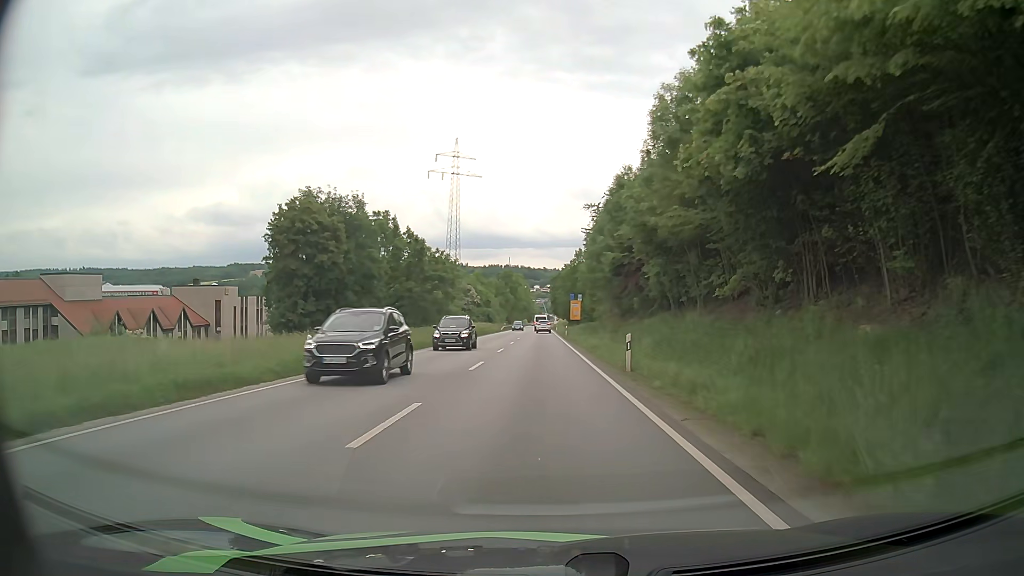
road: primary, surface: asphalt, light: Day
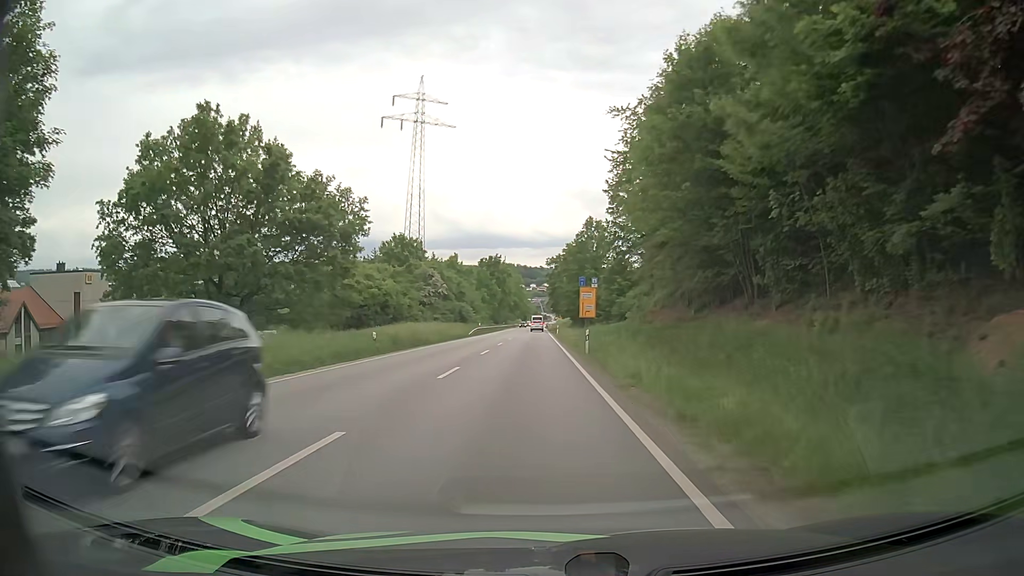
(0.0, +39.2) m; 0°
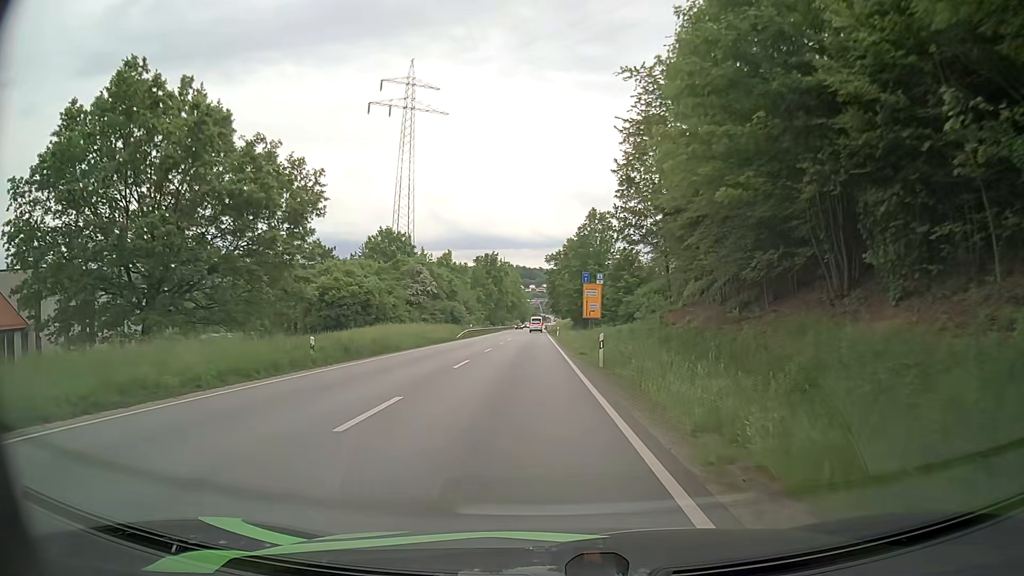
(0.0, +7.9) m; 0°
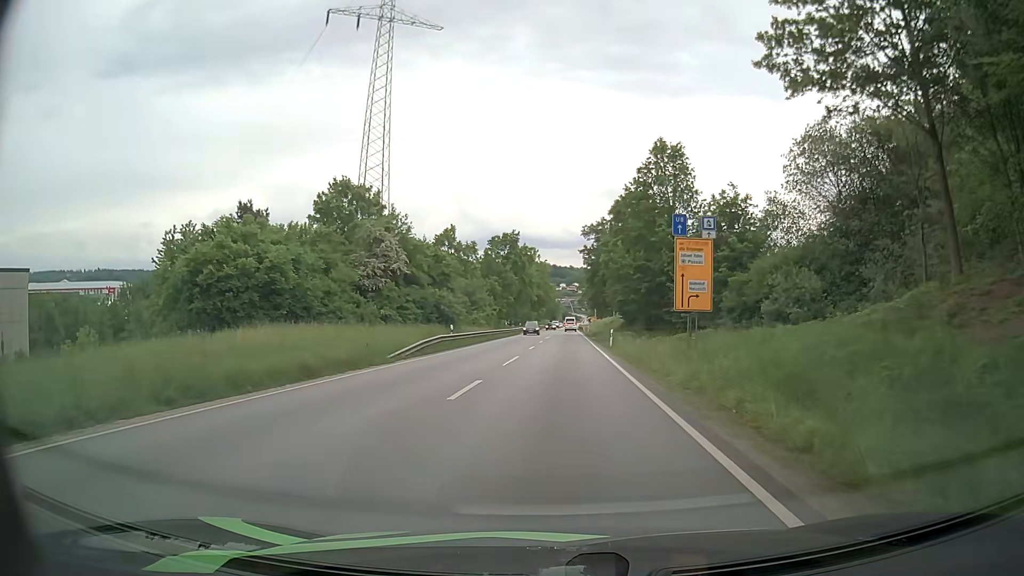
(-0.7, +32.3) m; -2°
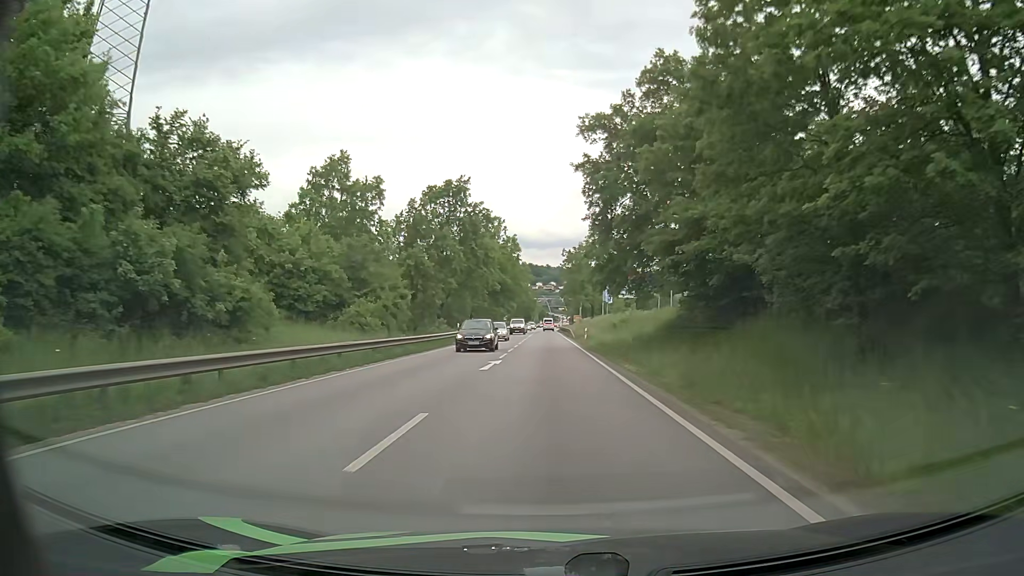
(+0.8, +41.8) m; +2°
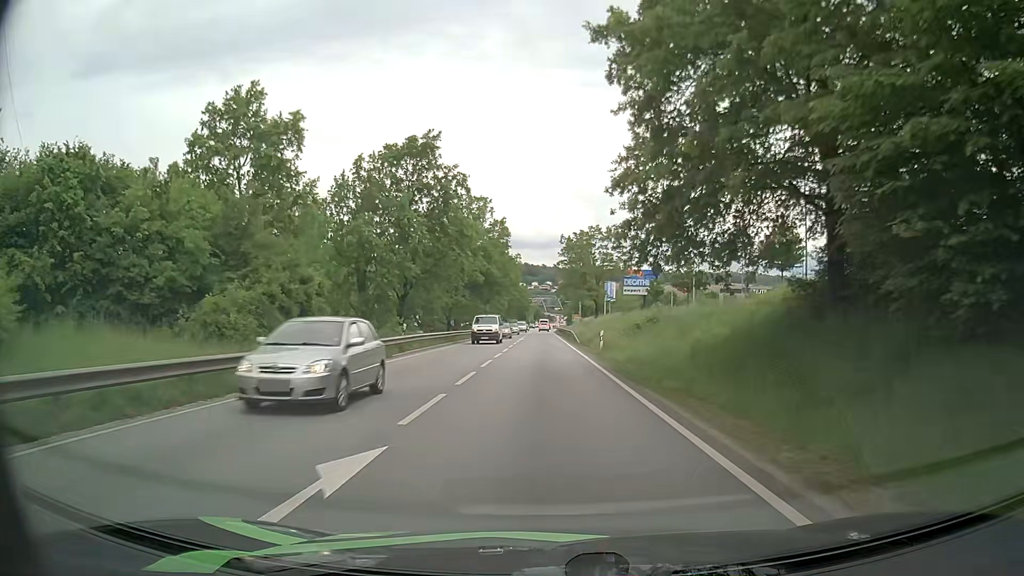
(0.0, +17.0) m; 0°
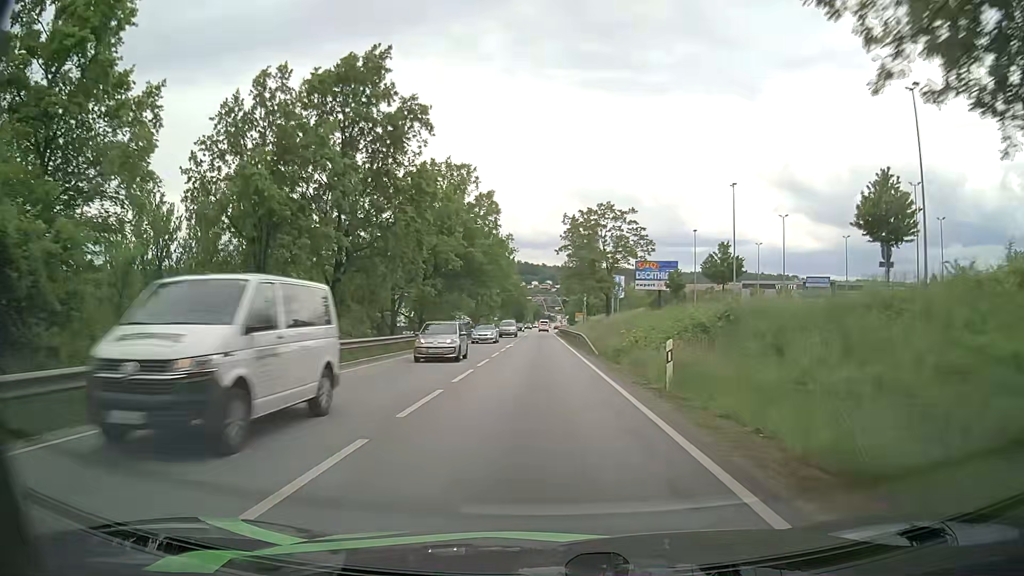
(+0.2, +17.2) m; +2°
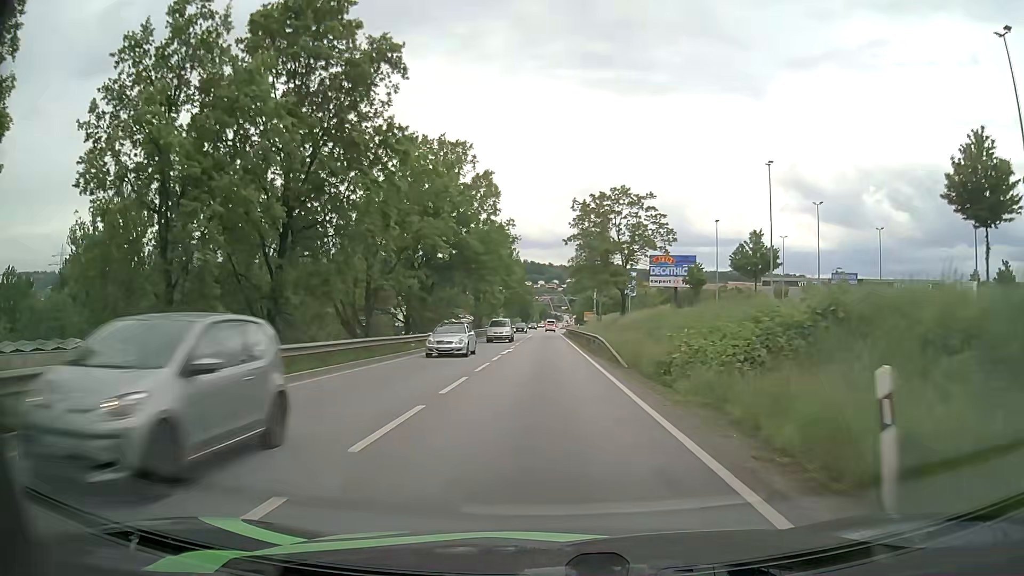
(-0.1, +8.7) m; -1°
(0, +10) (0, +20) (0, +30) (0, +40) (0, +50) (-1, +60) (-1, +70) (-1, +80) (-1, +90) (-1, +100) m
